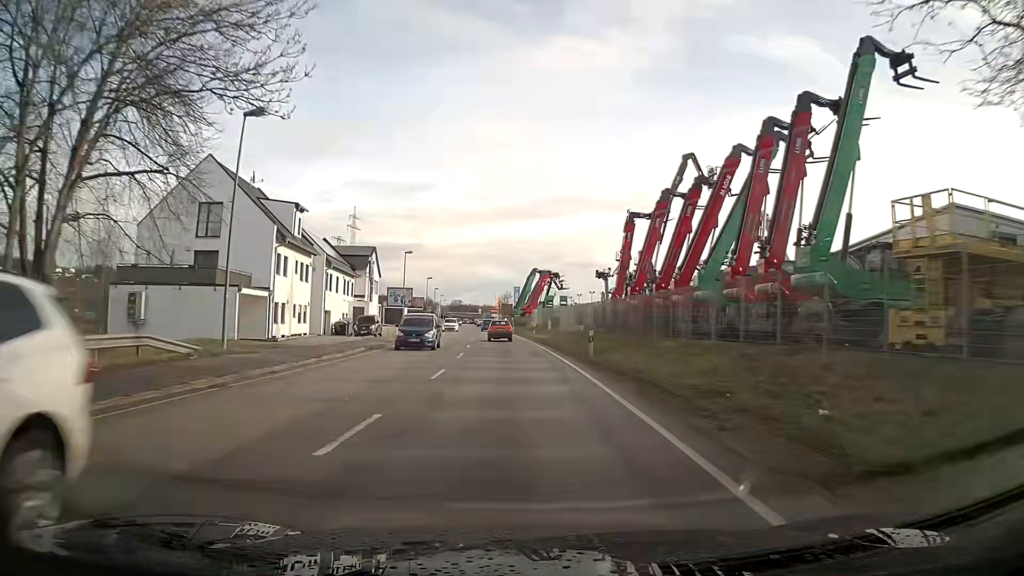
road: primary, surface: asphalt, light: Day
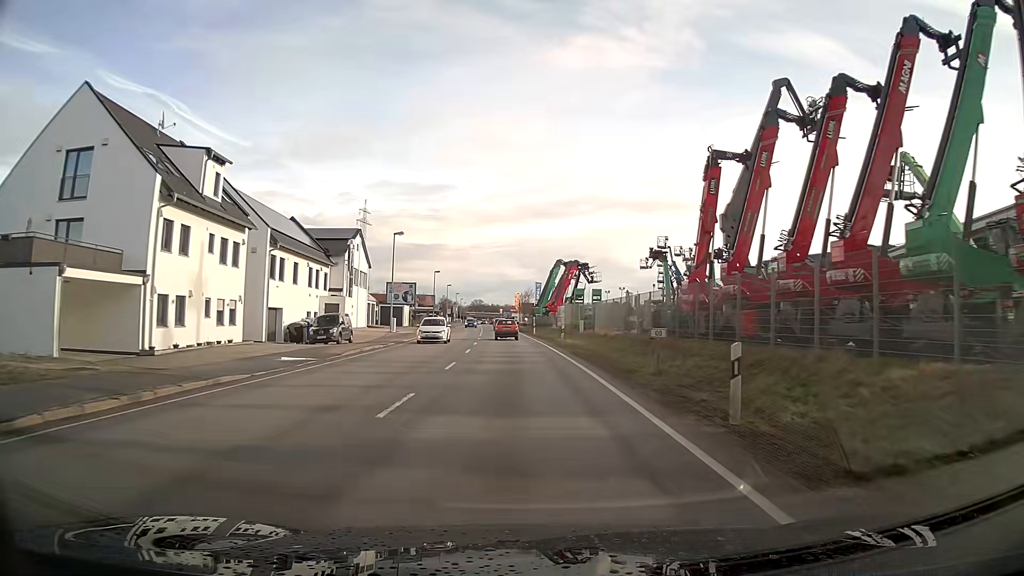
(-0.3, +15.5) m; -2°
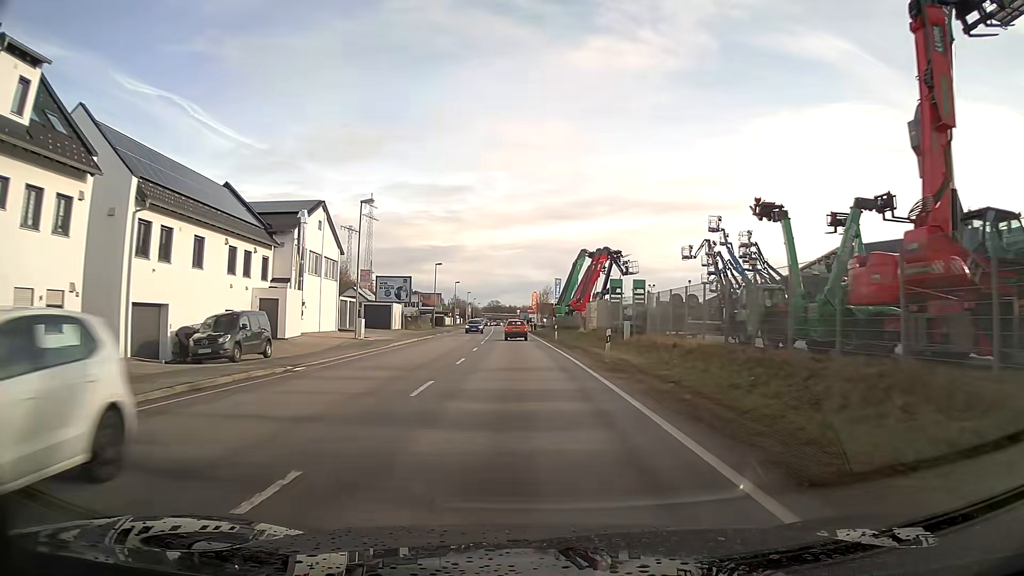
(-0.3, +15.5) m; -2°
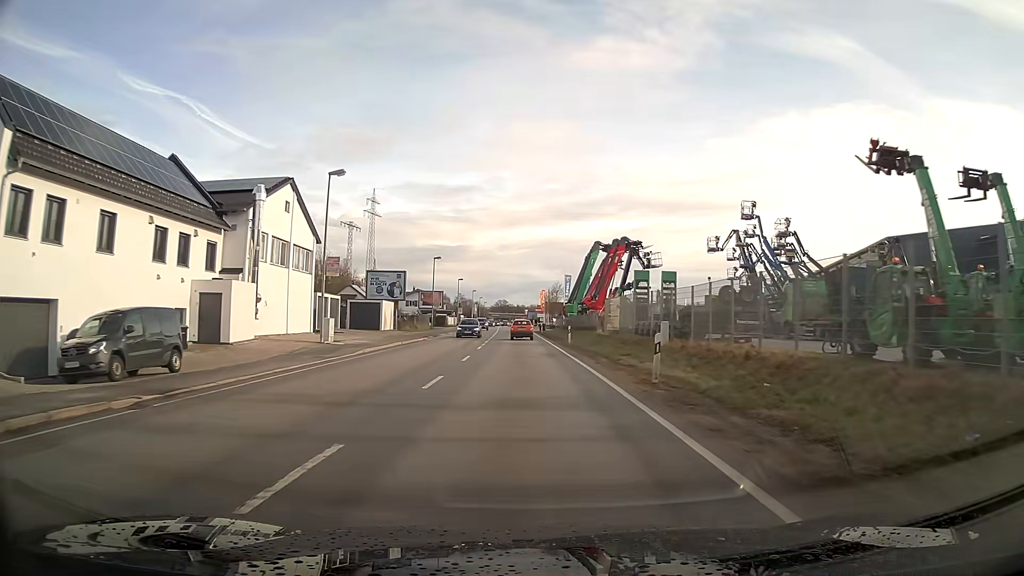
(0.0, +7.7) m; 0°
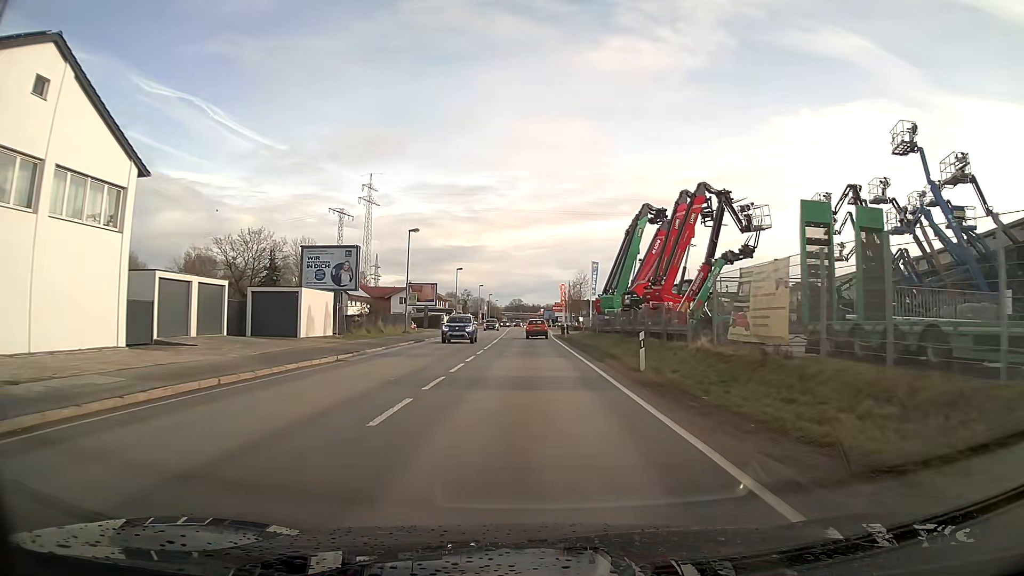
(-0.3, +23.0) m; -1°
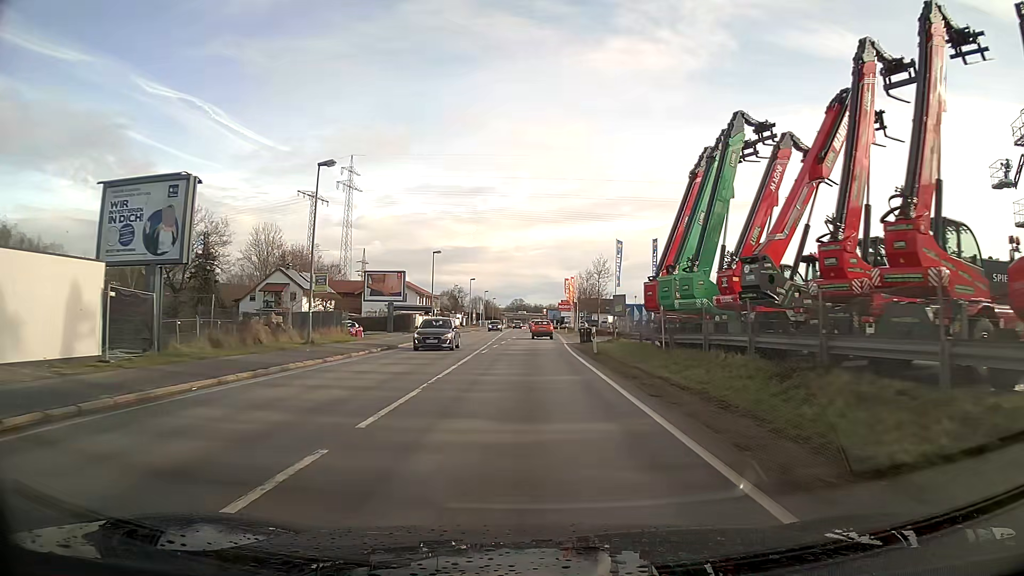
(-0.1, +22.7) m; 0°
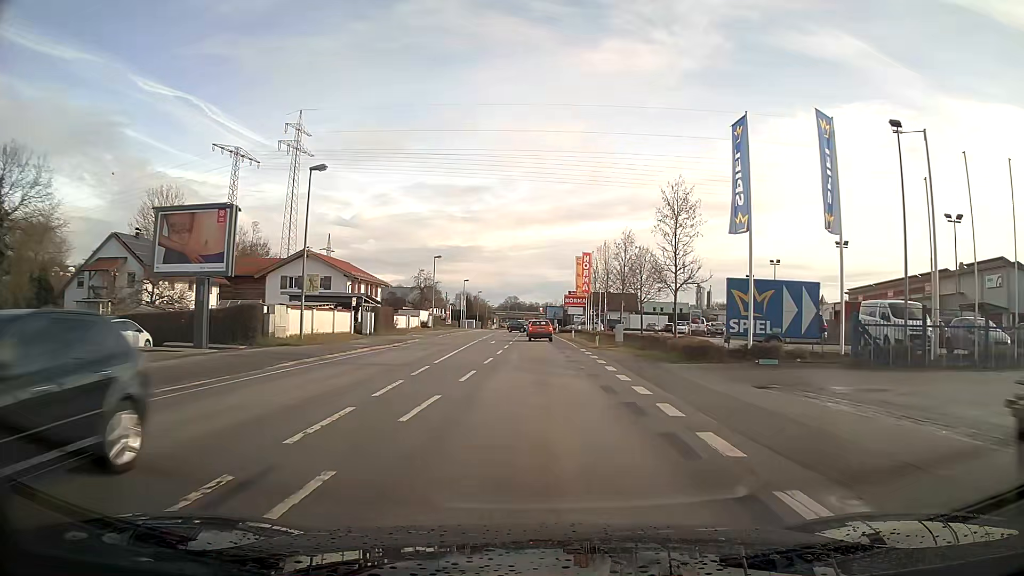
(+0.1, +37.1) m; +1°
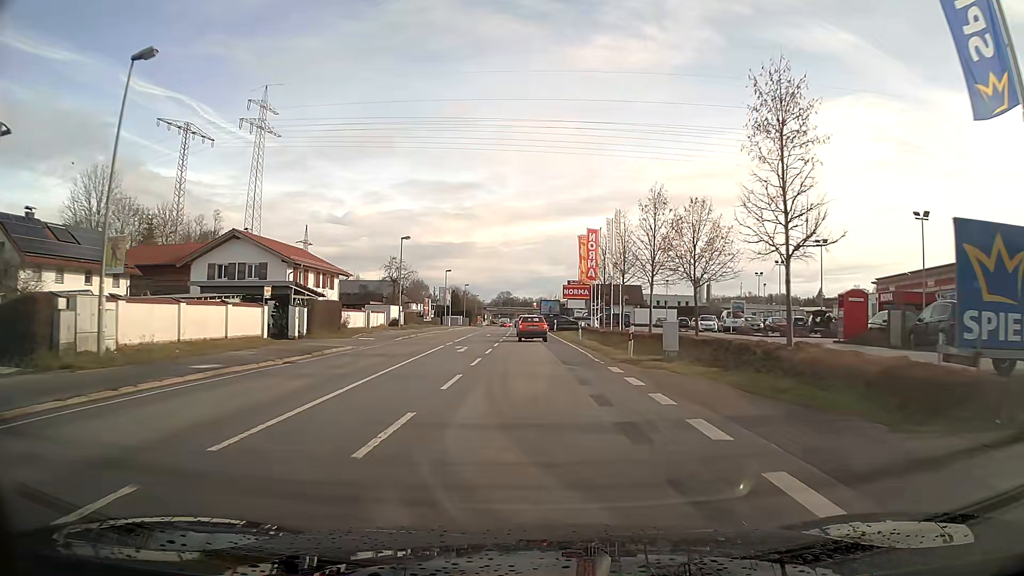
(+0.1, +14.4) m; 0°
